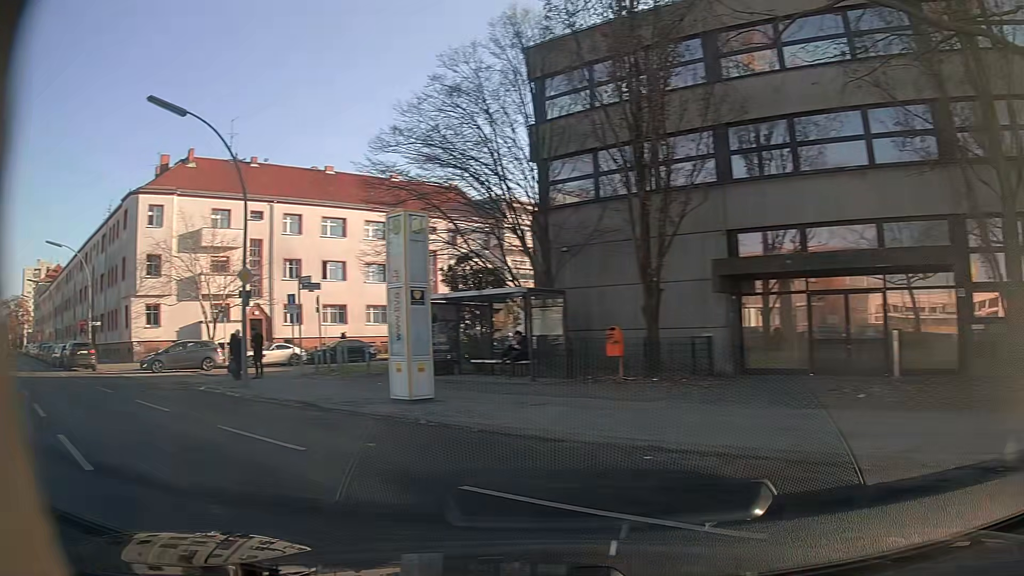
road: service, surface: asphalt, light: Day
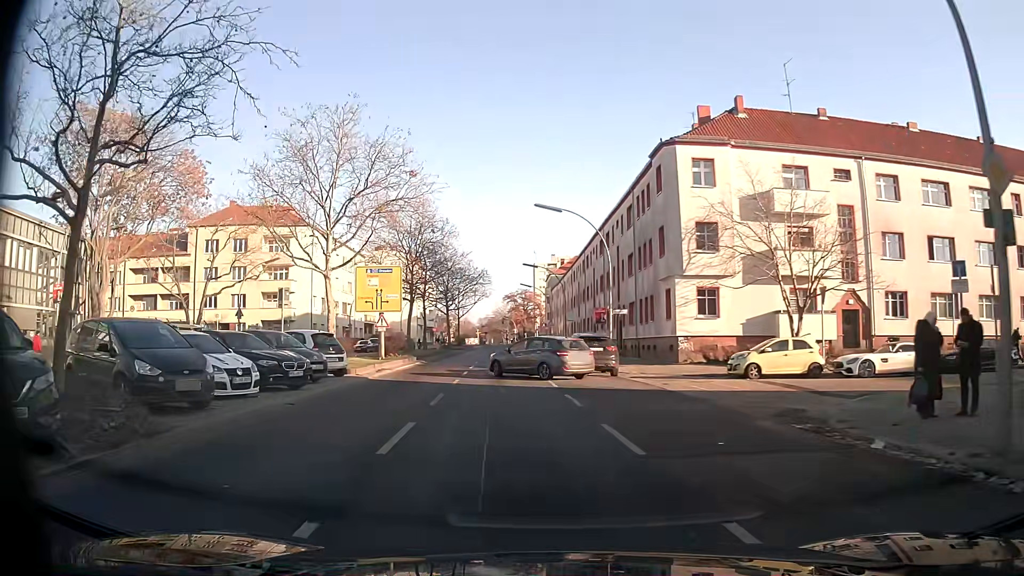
(-6.3, +10.8) m; -45°
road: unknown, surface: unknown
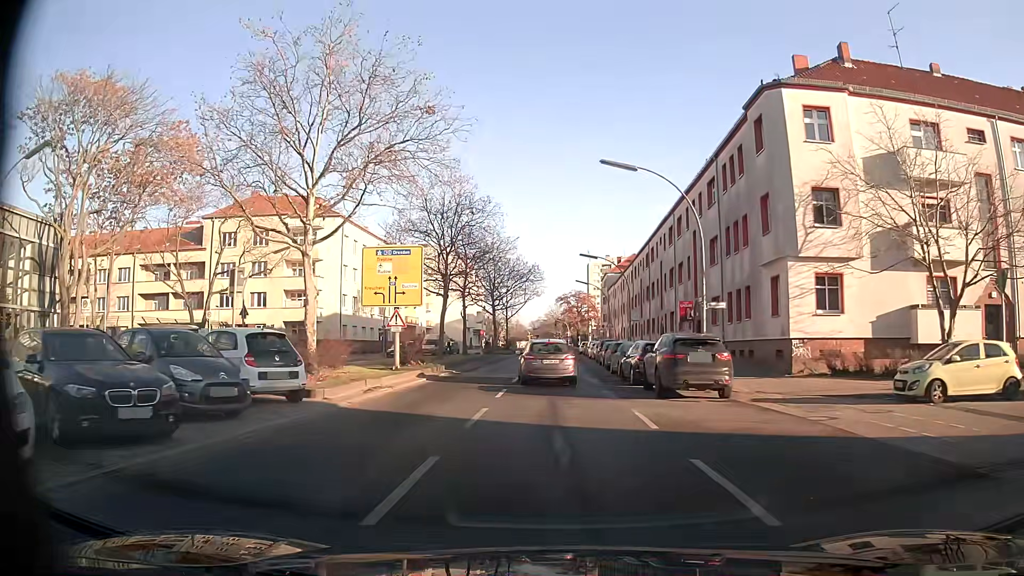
(-0.7, +9.1) m; -6°
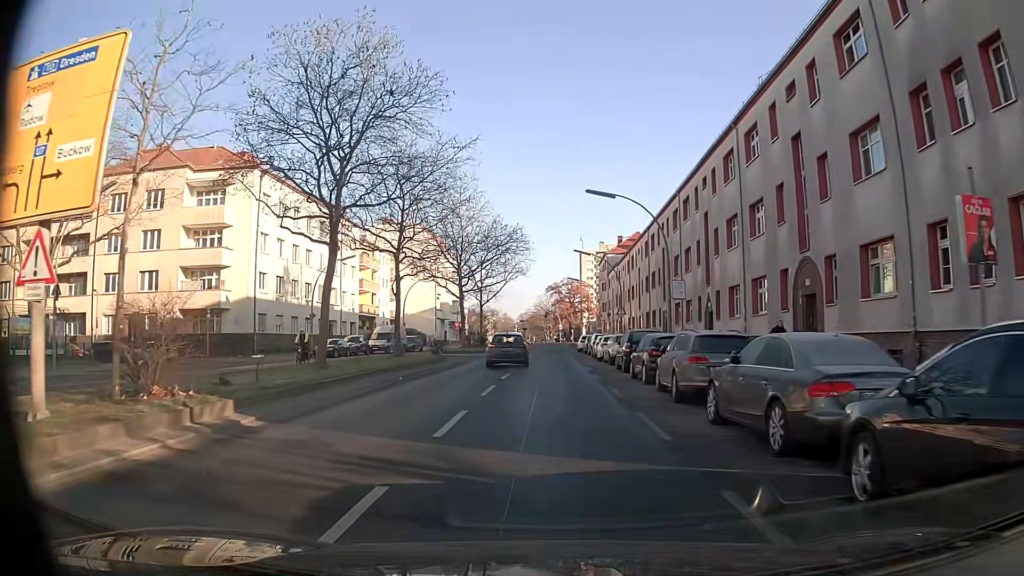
(+0.4, +20.2) m; +2°
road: secondary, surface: asphalt
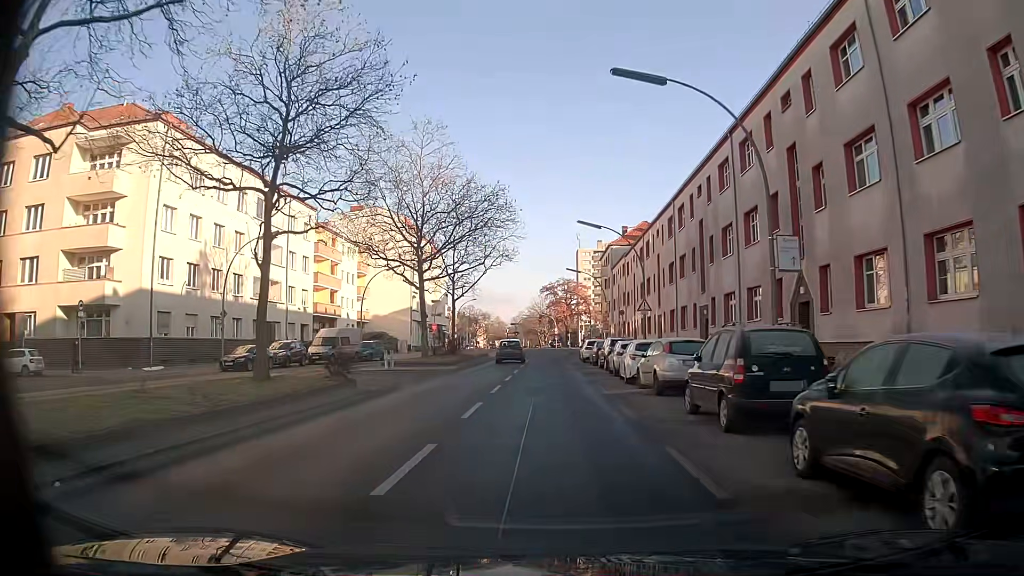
(0.0, +15.3) m; 0°
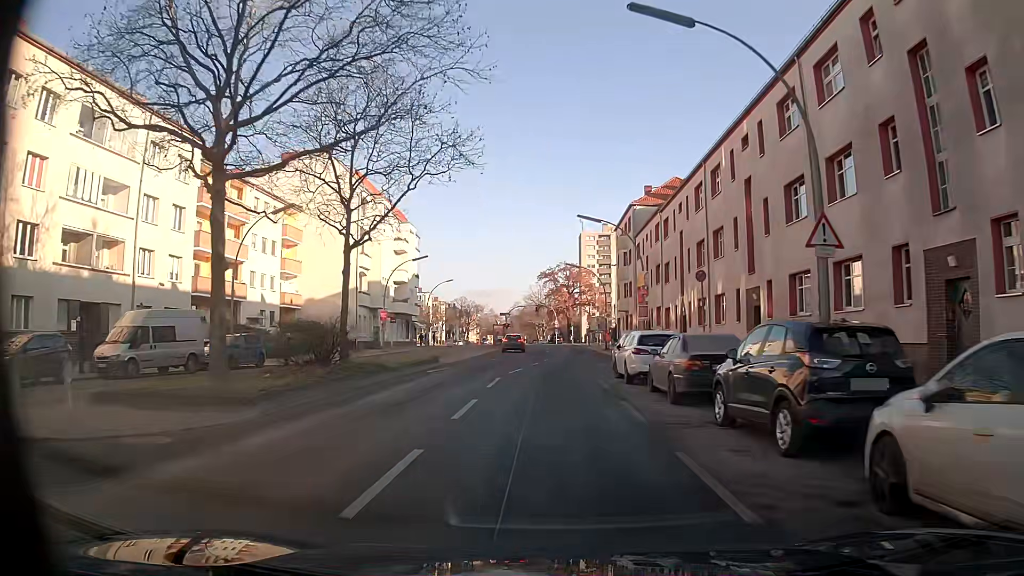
(-0.2, +25.2) m; 0°
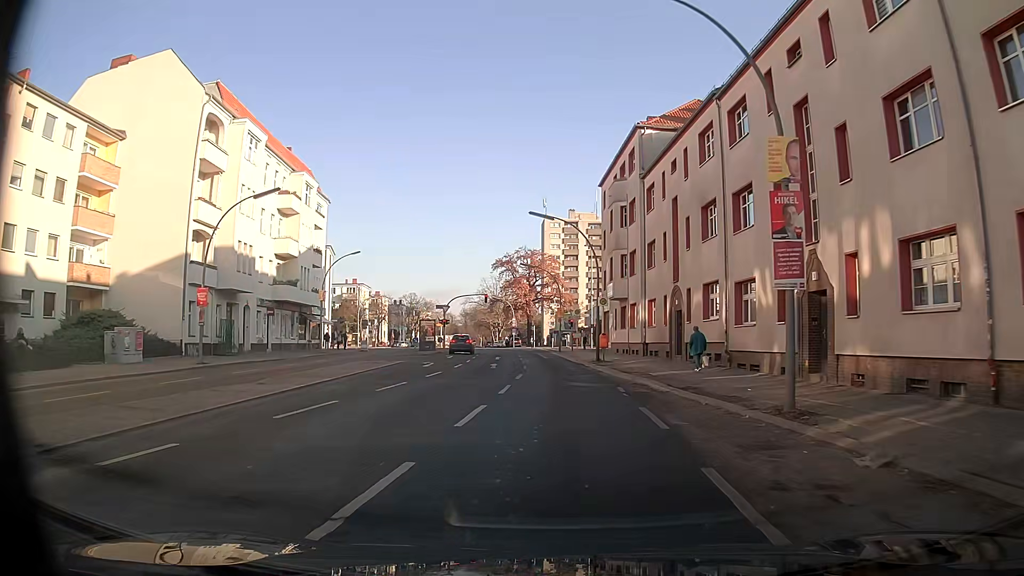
(+0.5, +26.3) m; +3°
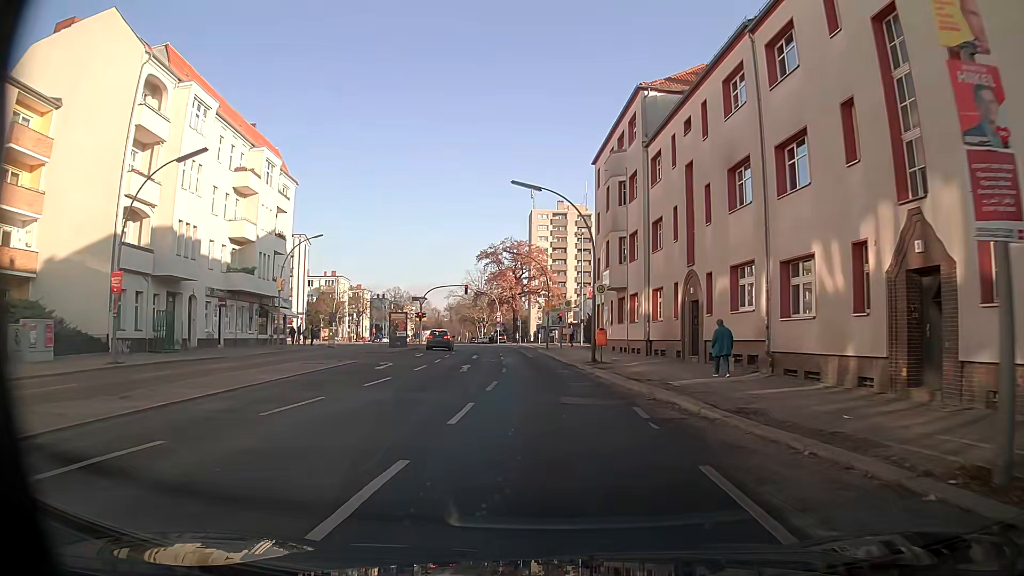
(+0.1, +6.2) m; 0°
